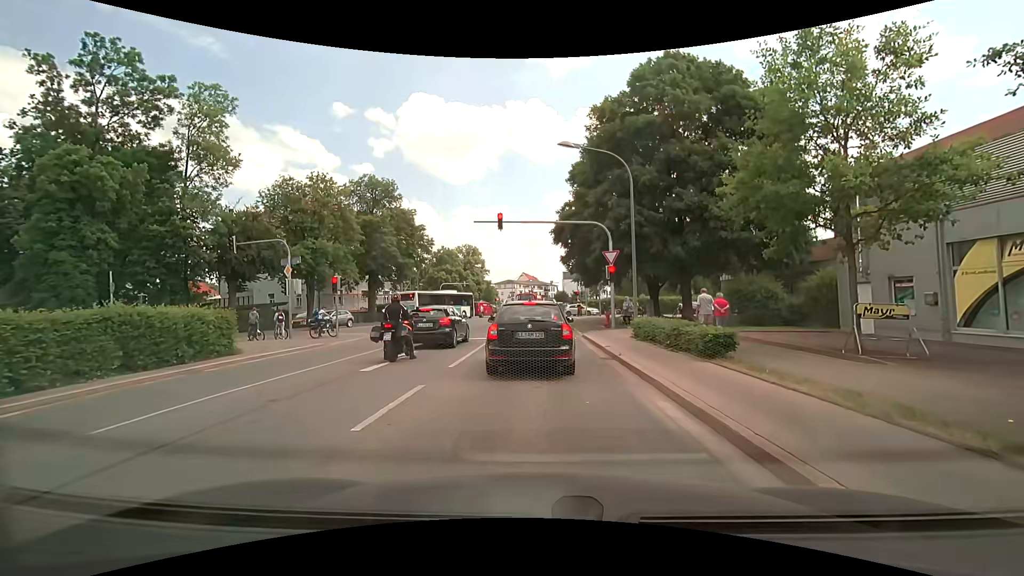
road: secondary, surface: asphalt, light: Day
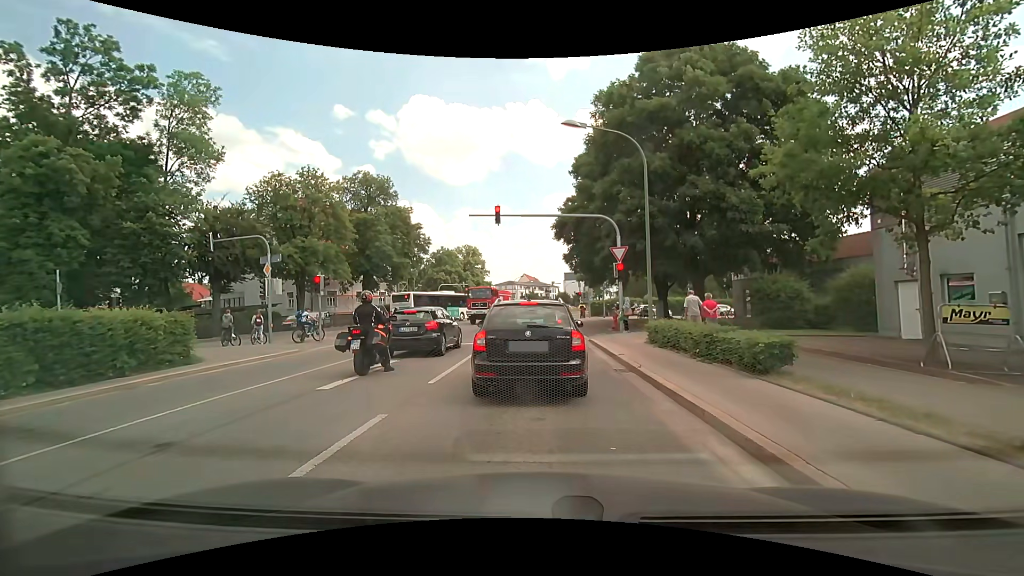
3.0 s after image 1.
(0.0, +2.2) m; +1°
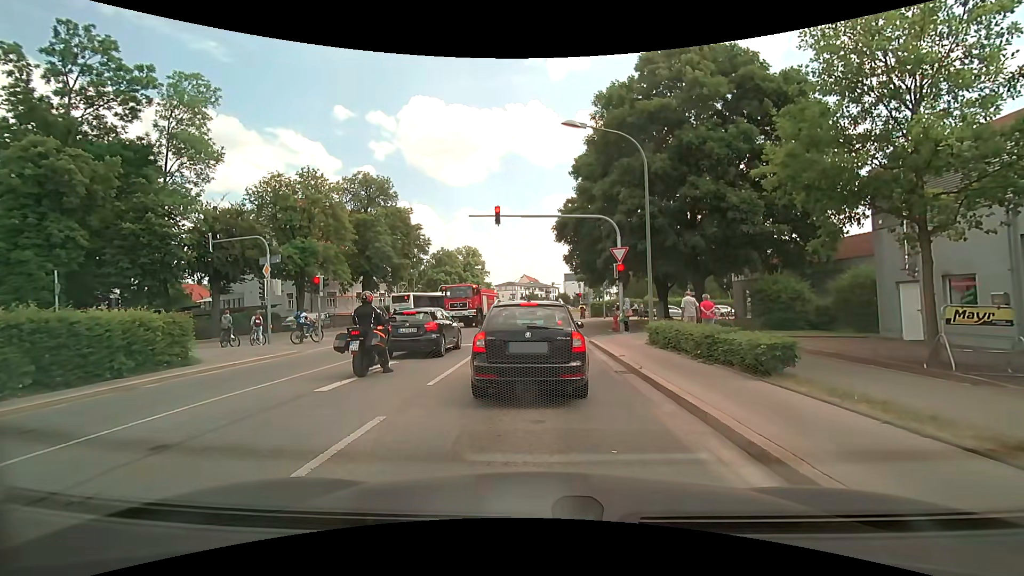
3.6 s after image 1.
(0.0, +0.1) m; 0°
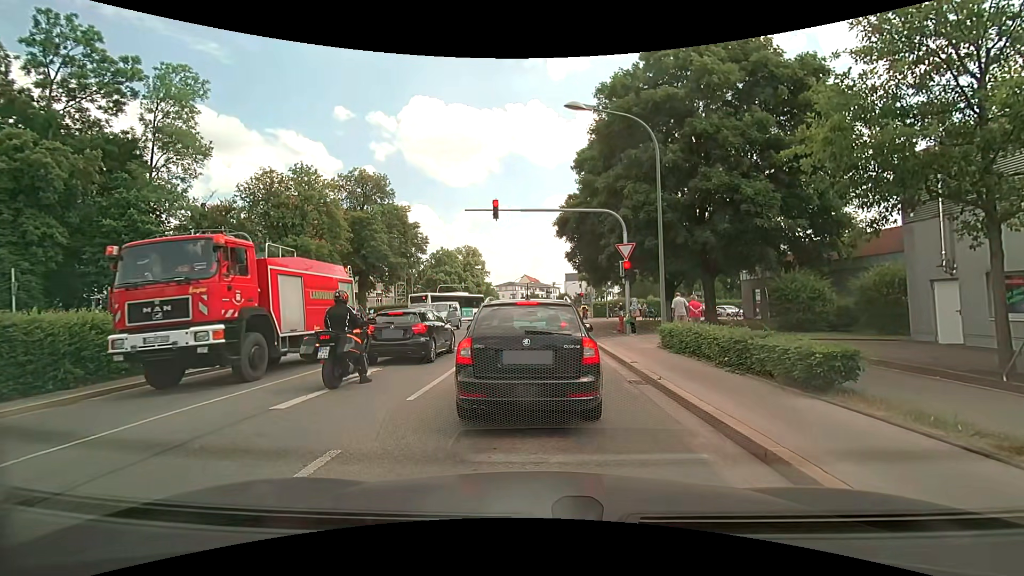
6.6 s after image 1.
(0.0, +1.5) m; 0°
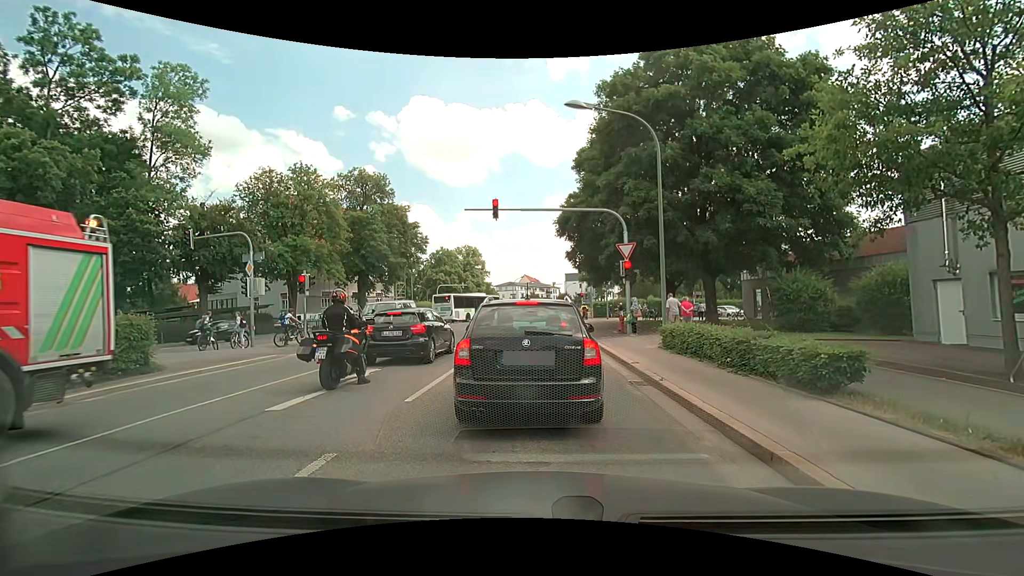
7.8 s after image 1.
(0.0, +0.2) m; 0°
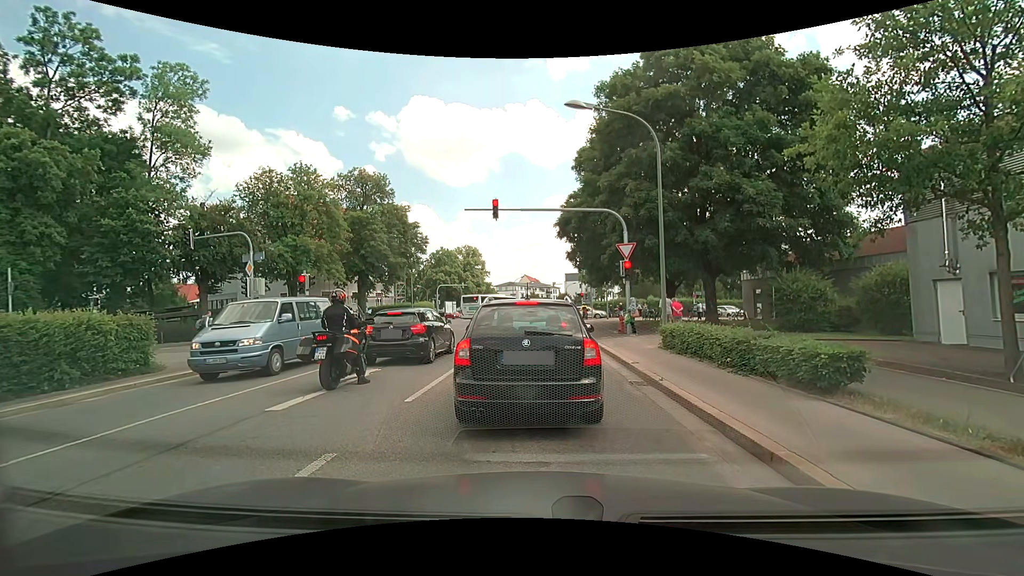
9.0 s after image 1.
(0.0, 0.0) m; 0°
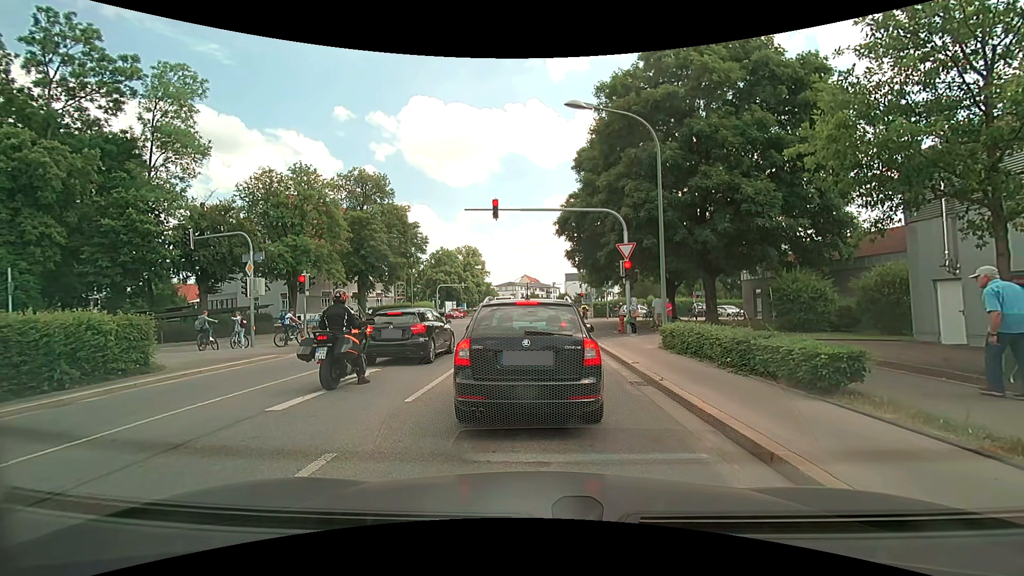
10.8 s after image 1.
(0.0, 0.0) m; 0°
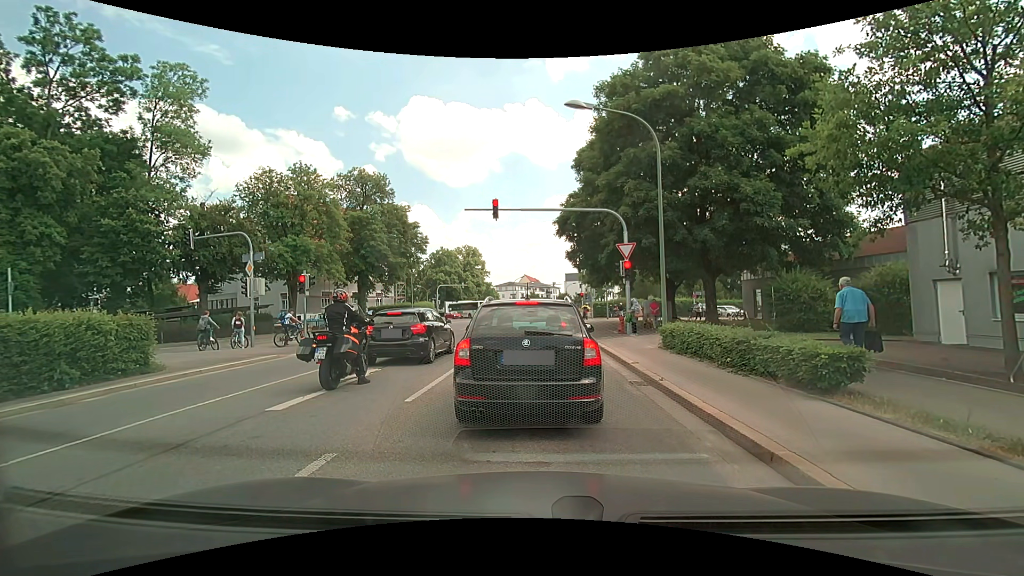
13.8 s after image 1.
(0.0, 0.0) m; 0°
